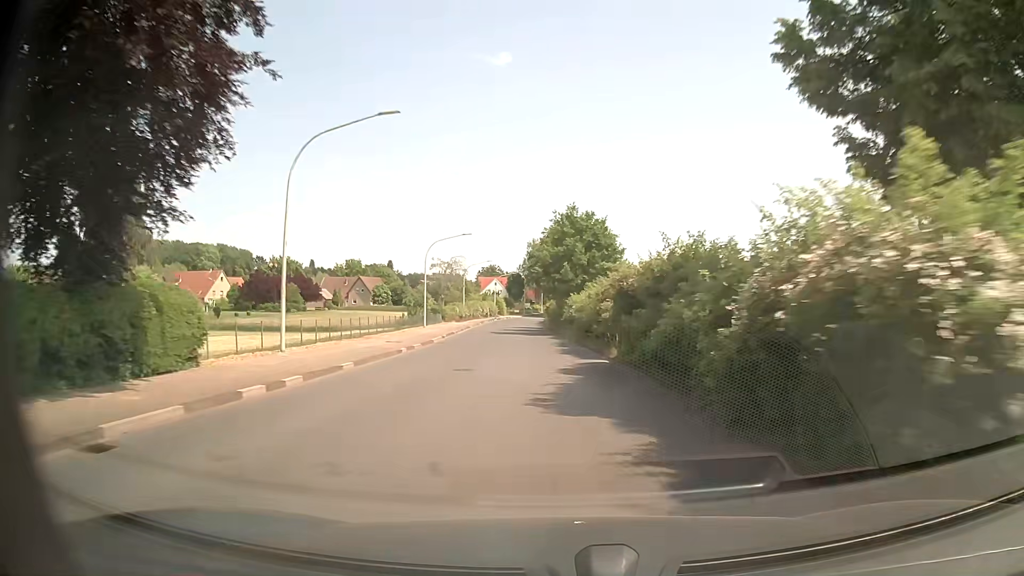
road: tertiary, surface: asphalt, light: Day
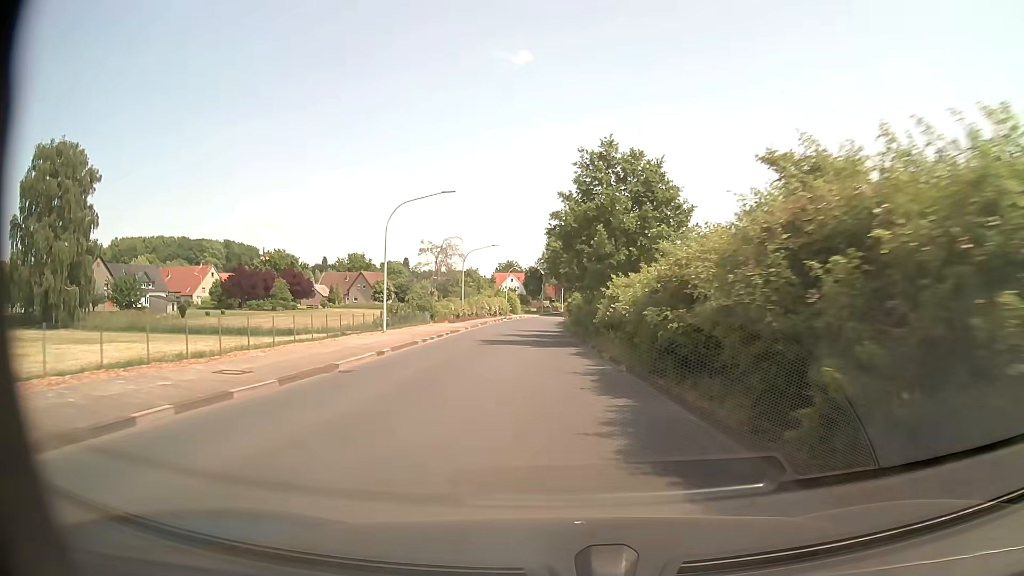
(-0.3, +17.5) m; -2°
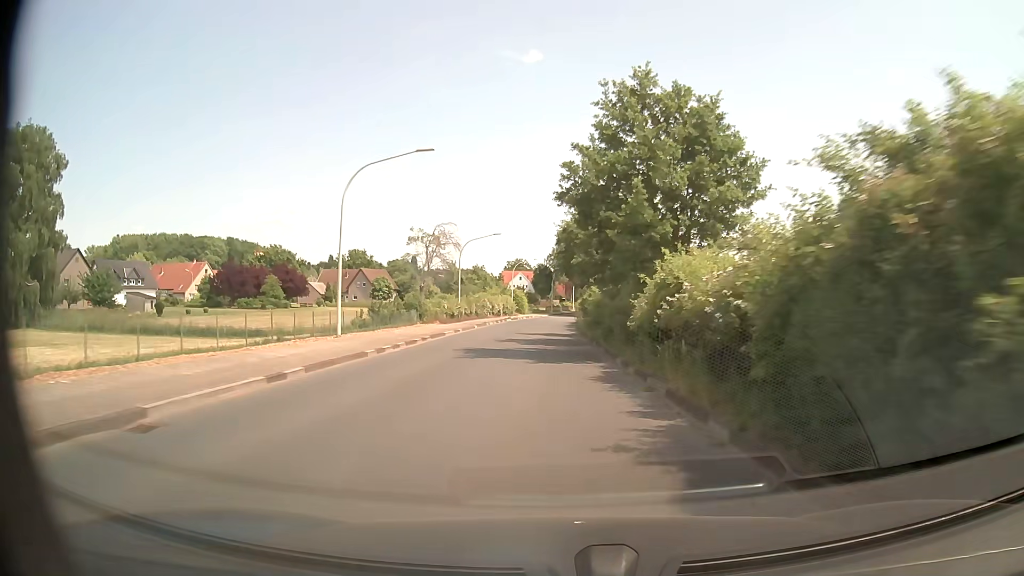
(-0.1, +8.8) m; -1°
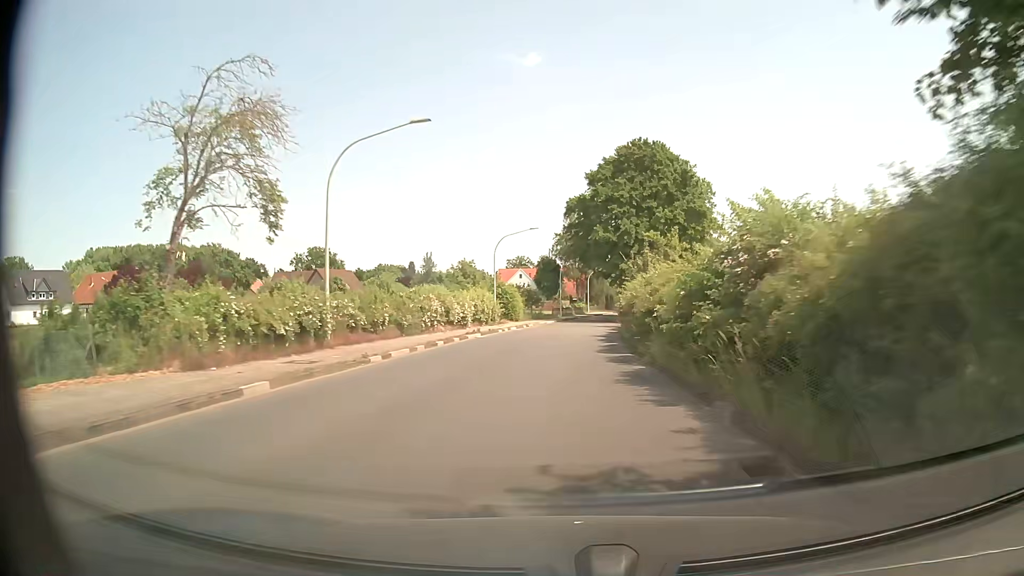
(-0.5, +35.1) m; -1°
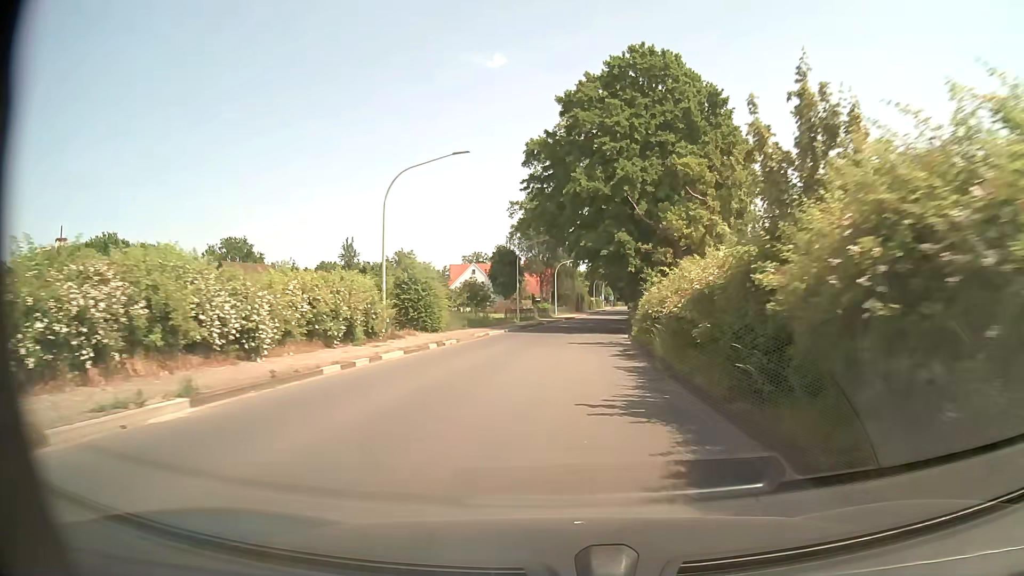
(+0.7, +25.5) m; +3°
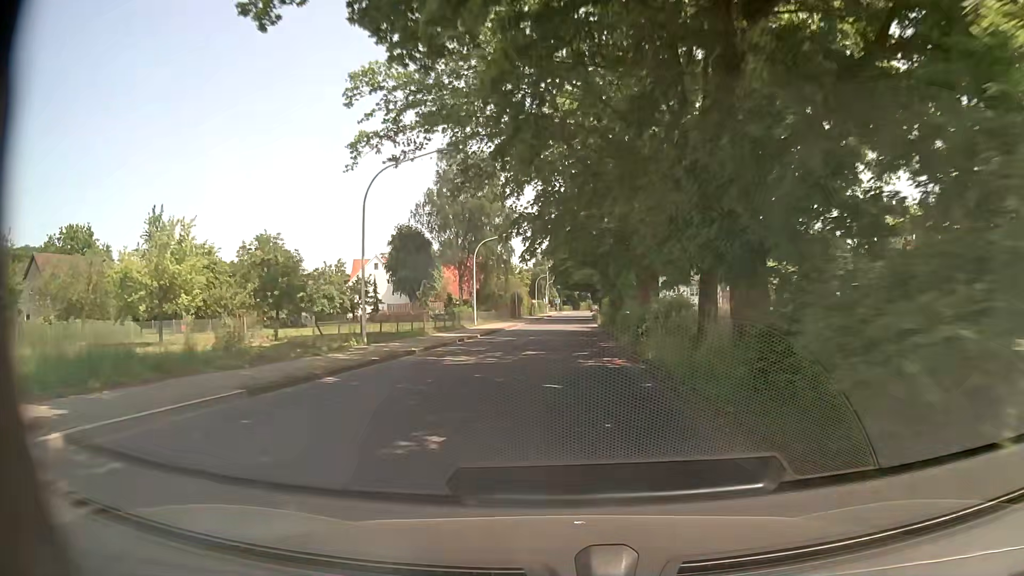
(+1.7, +32.9) m; +5°
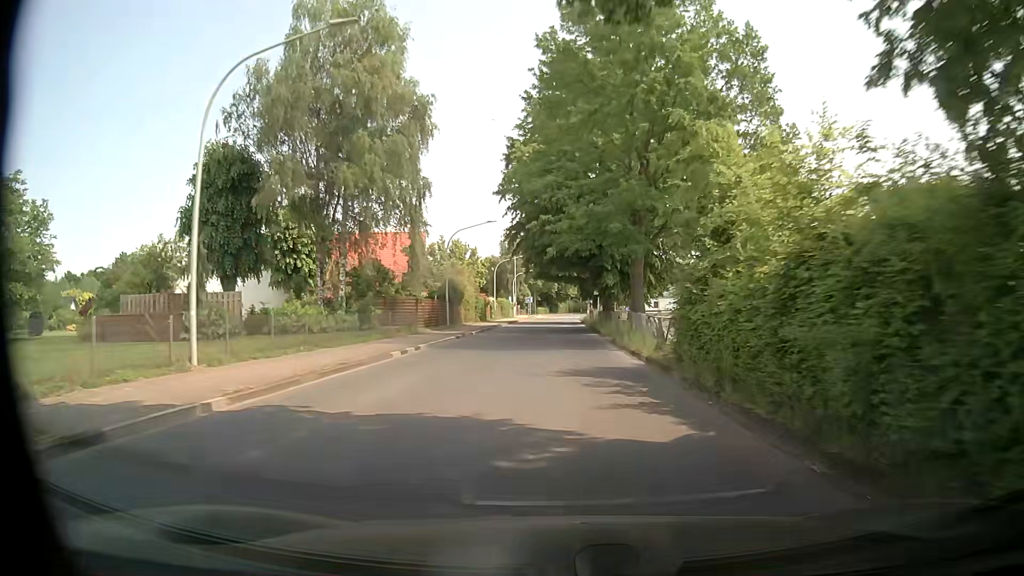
(+0.7, +40.3) m; +2°
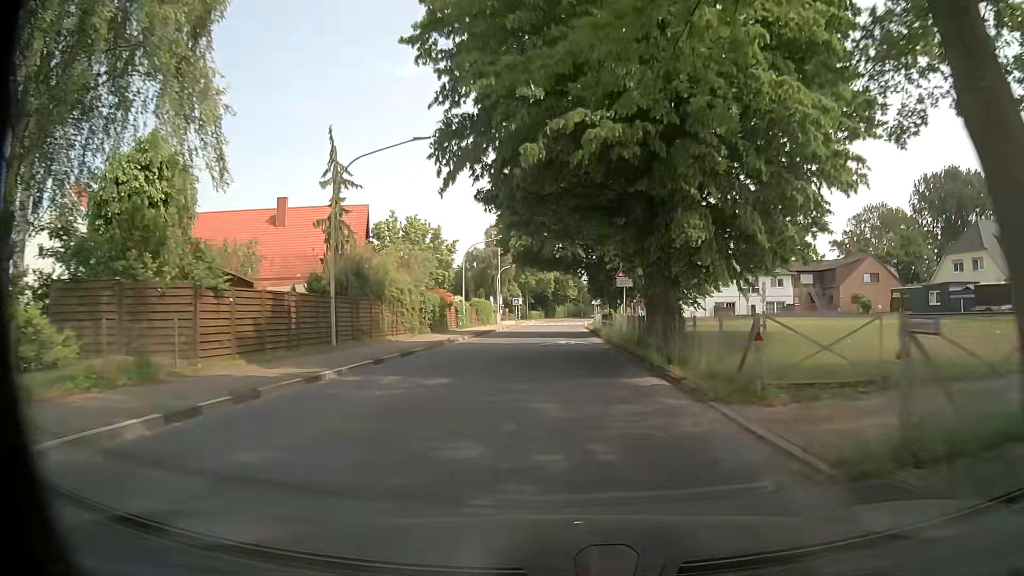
(0.0, +23.8) m; 0°
(0, +10) (0, +20) (0, +30) (+1, +40) (+1, +50) (+1, +60) (+2, +70) (+2, +80) (+2, +90) (+3, +100) m
